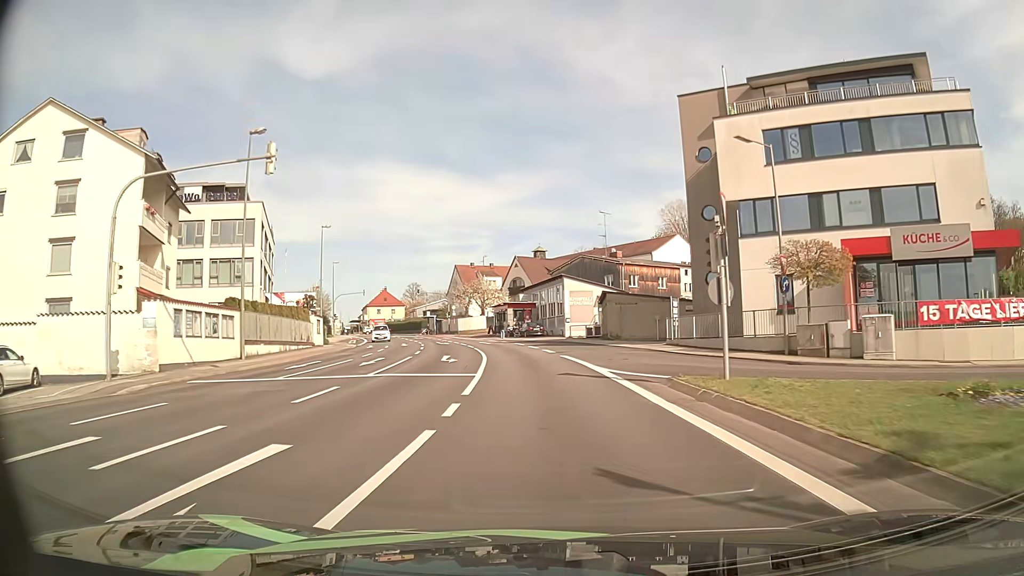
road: tertiary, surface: asphalt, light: Day
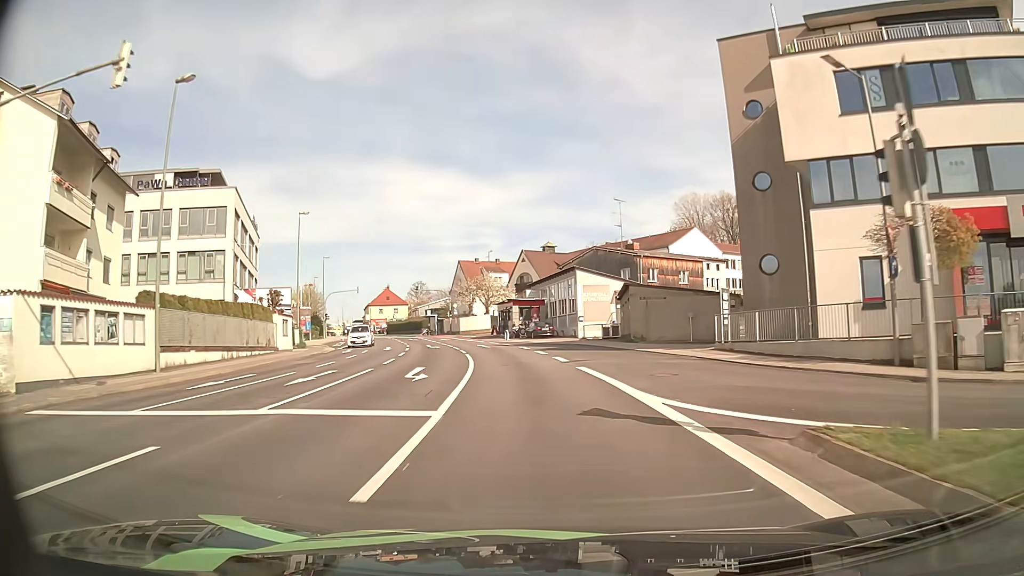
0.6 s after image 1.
(0.0, +7.8) m; 0°
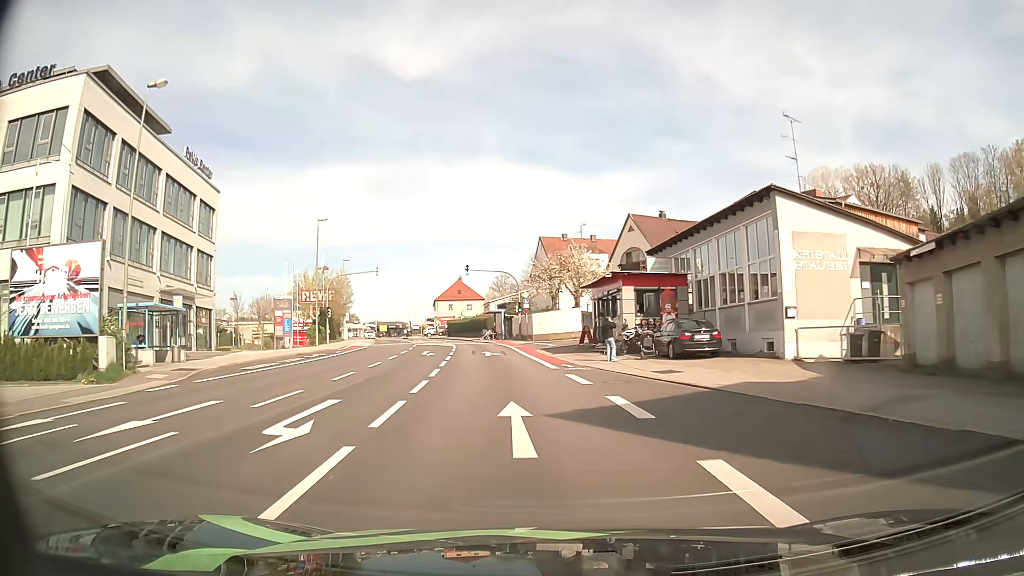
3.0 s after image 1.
(-2.1, +31.2) m; -8°
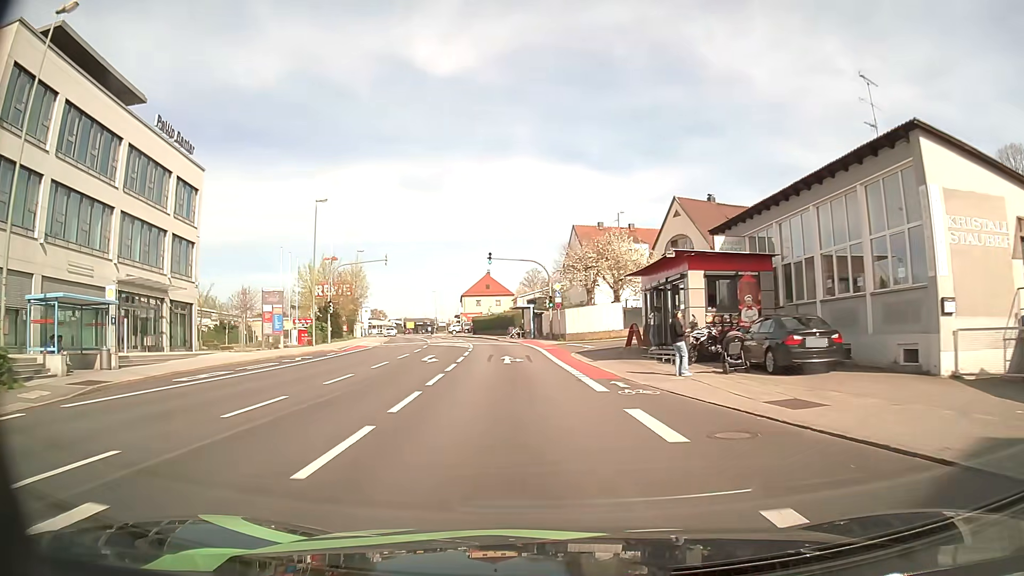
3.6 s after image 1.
(-0.2, +7.7) m; -3°
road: tertiary_link
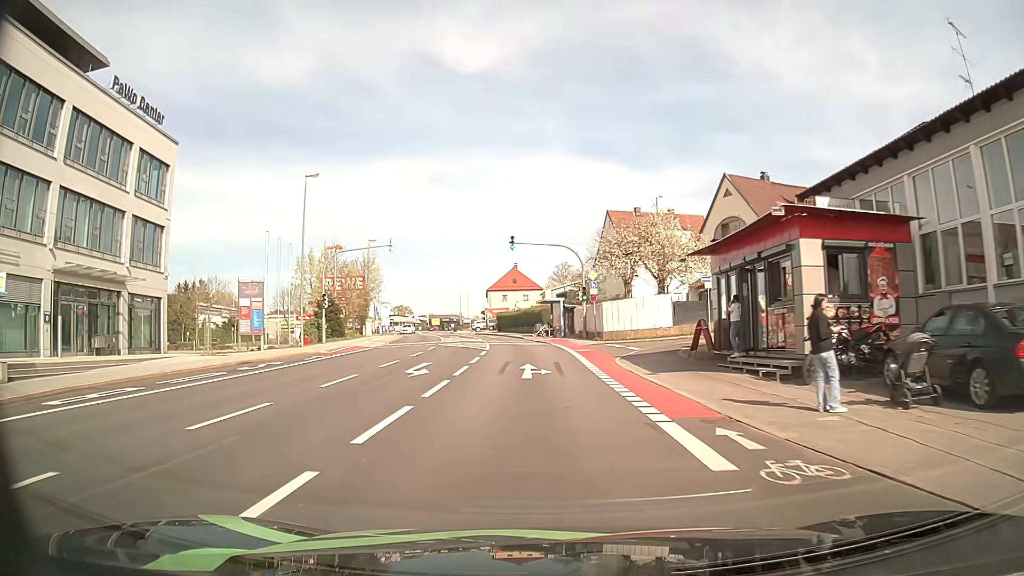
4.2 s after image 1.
(-0.2, +7.6) m; -3°
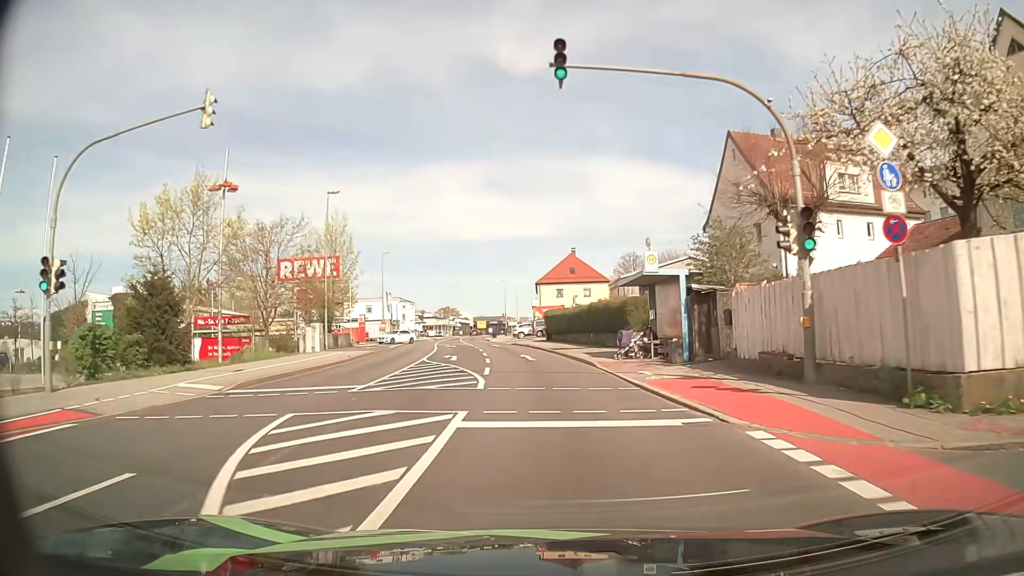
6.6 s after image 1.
(-1.4, +29.9) m; -5°
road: tertiary
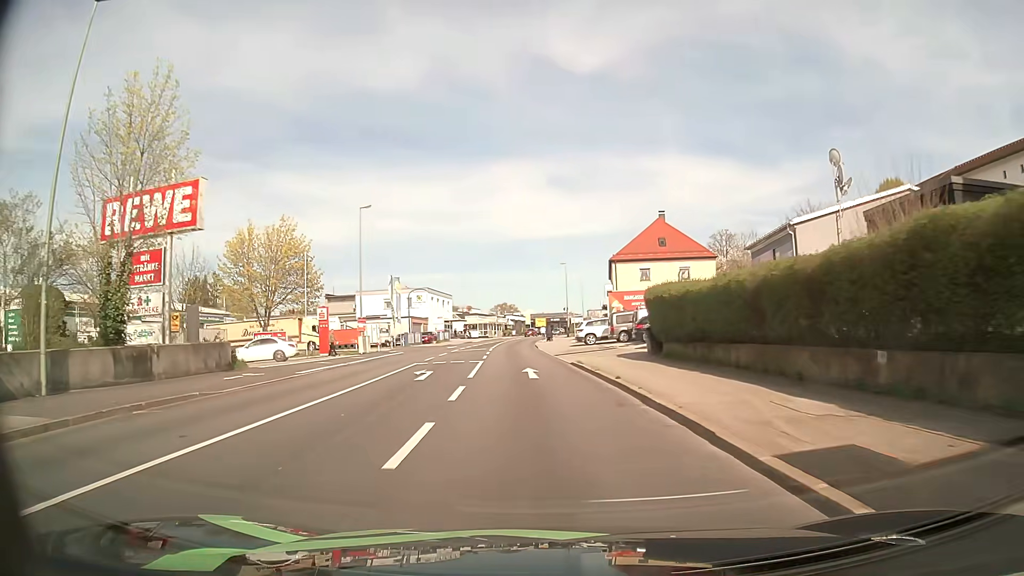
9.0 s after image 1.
(-1.4, +30.4) m; -5°
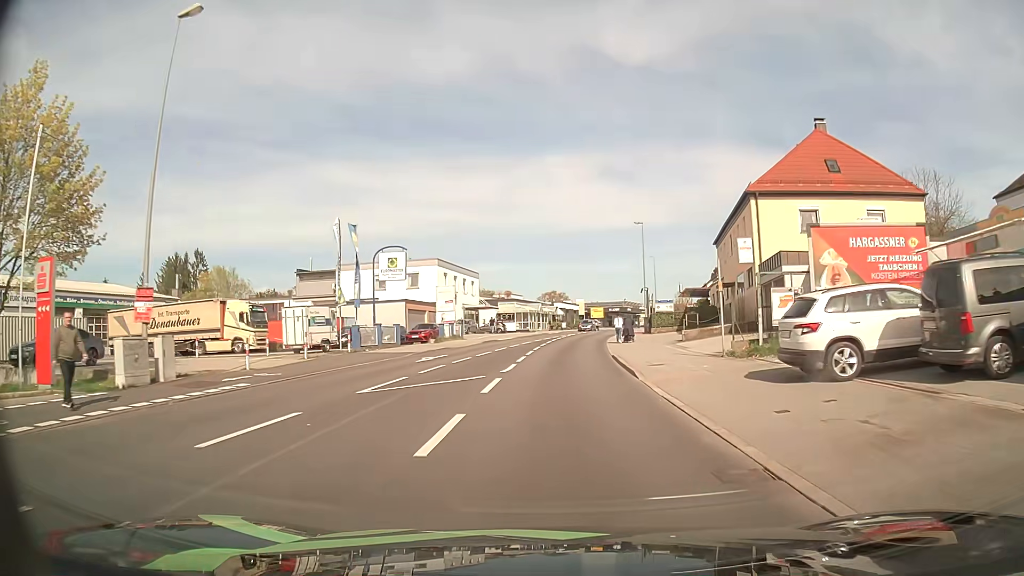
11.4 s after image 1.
(-1.6, +30.9) m; -4°
(0, +10) (0, +20) (0, +30) (+1, +40) (+2, +50) (+3, +60) (+5, +70) (+6, +80) (+8, +89) (+11, +99) m
